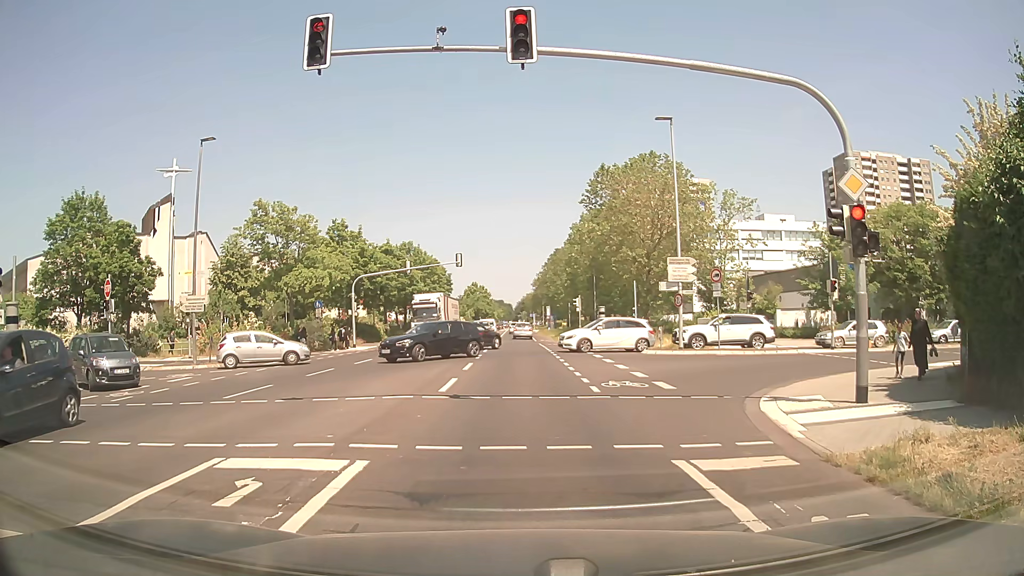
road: secondary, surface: asphalt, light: Day
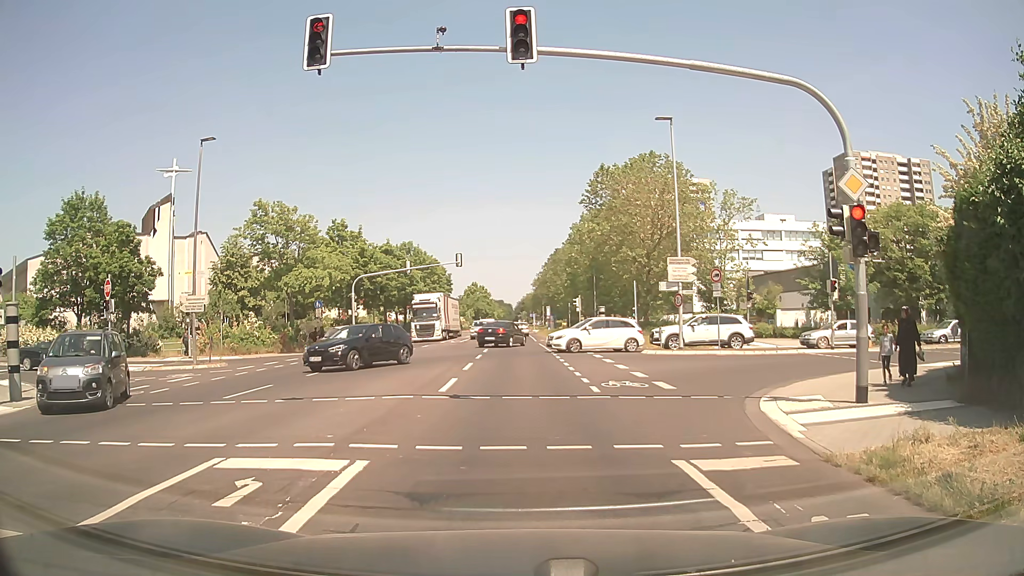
(0.0, 0.0) m; 0°
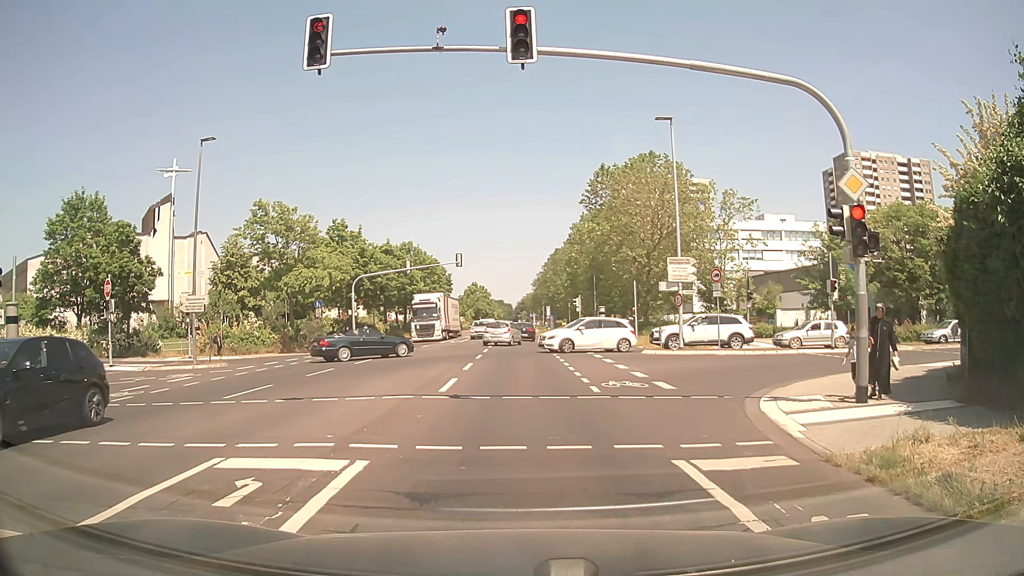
(0.0, 0.0) m; 0°
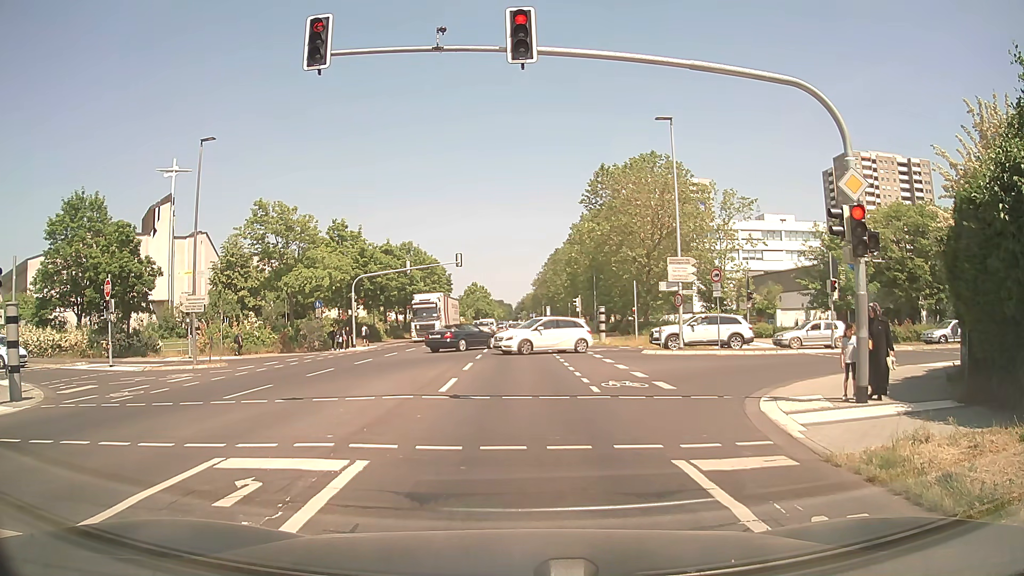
(0.0, 0.0) m; 0°
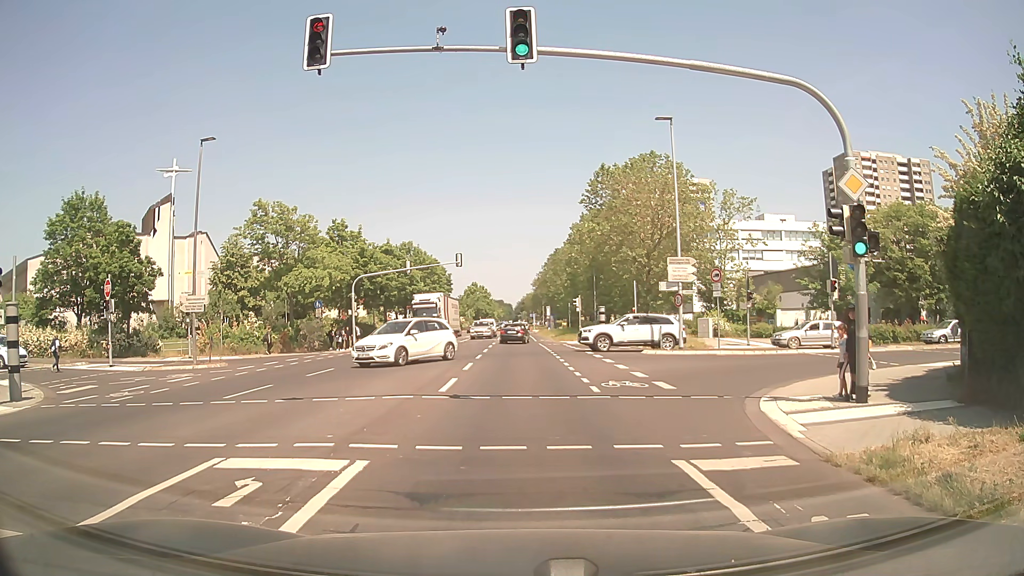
(0.0, 0.0) m; 0°
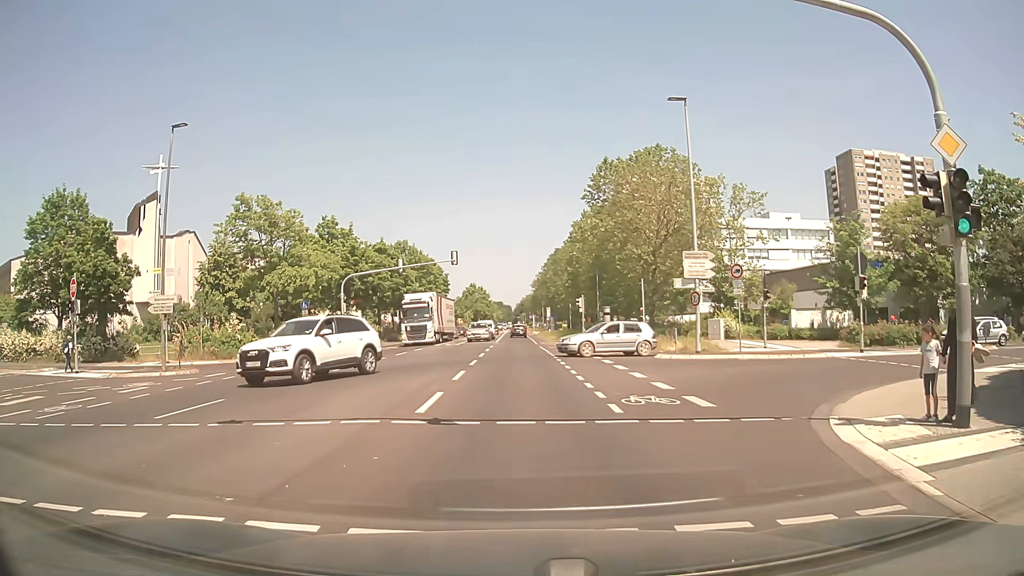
(0.0, +3.1) m; 0°
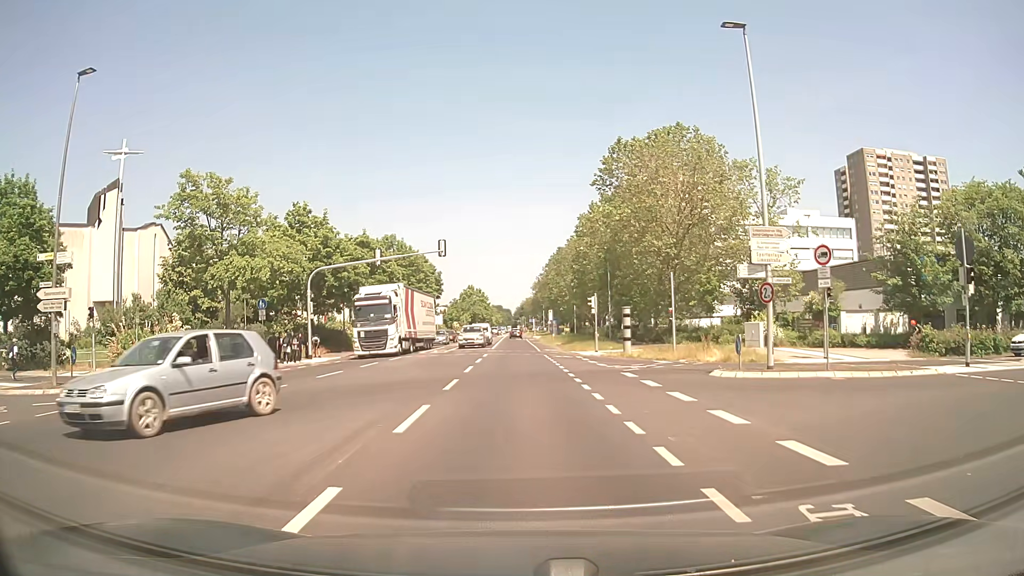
(+0.1, +8.1) m; 0°
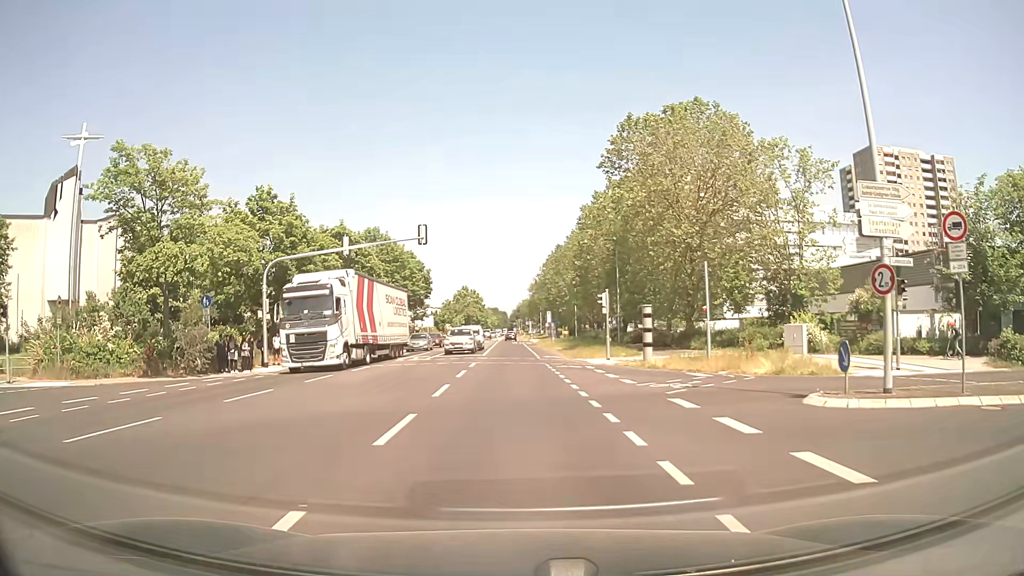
(0.0, +6.9) m; 0°
(0, +10) (0, +20) (0, +30) (0, +40) (0, +50) (-1, +60) (-1, +70) (-1, +80) (-1, +90) (-1, +100) m
